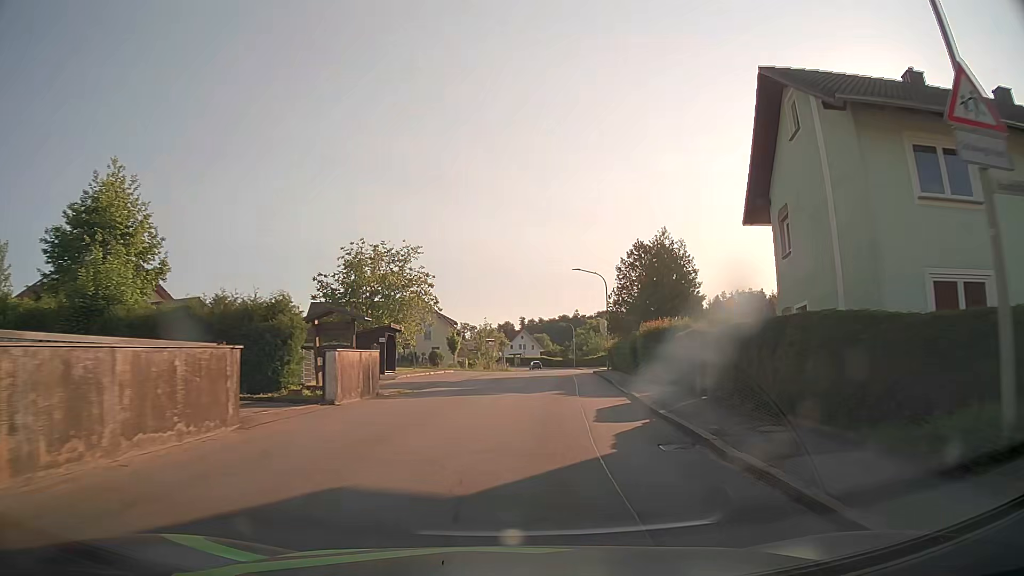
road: tertiary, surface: asphalt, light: Day
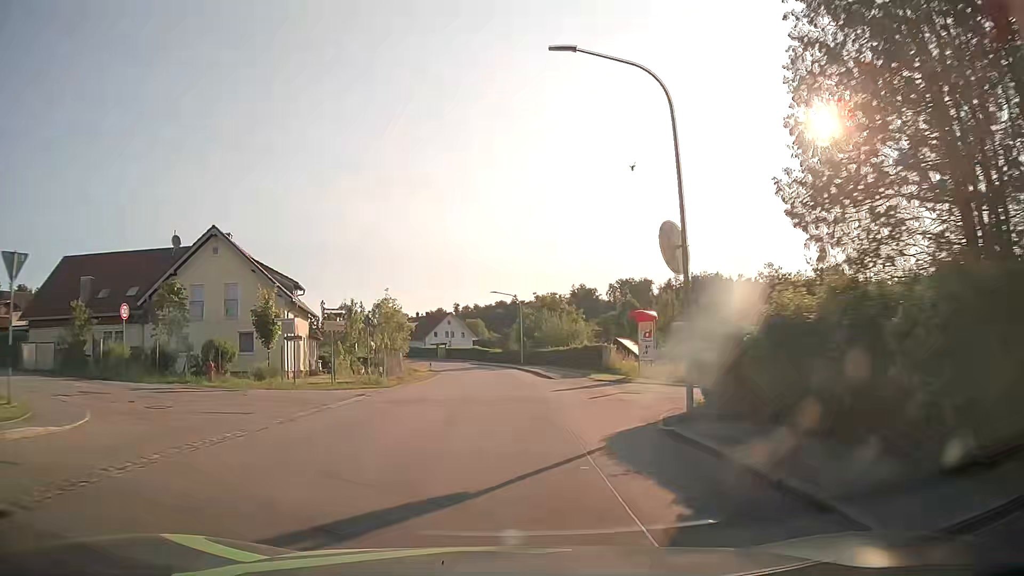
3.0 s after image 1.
(+3.0, +38.7) m; +6°
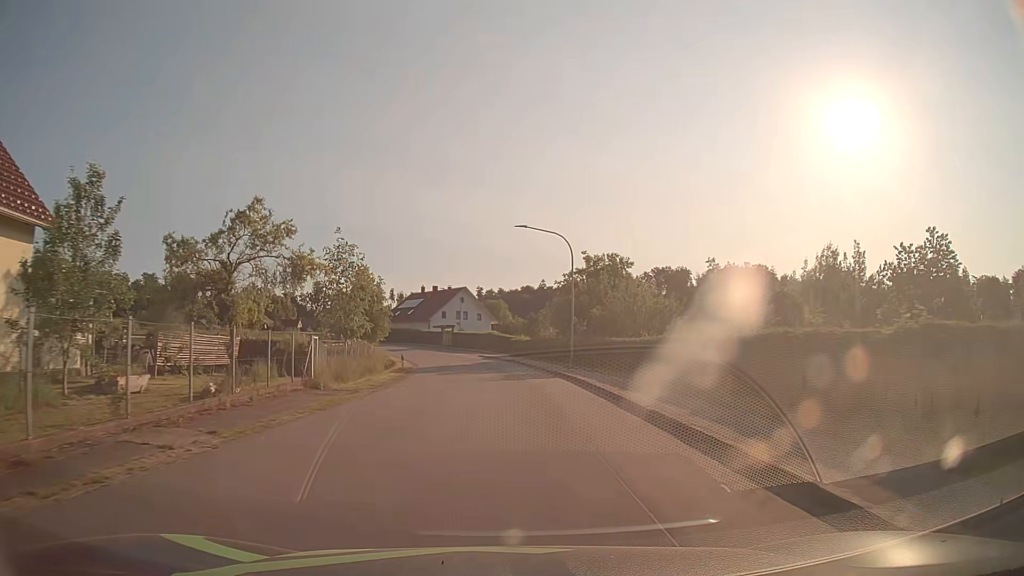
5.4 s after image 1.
(-0.4, +31.0) m; -2°
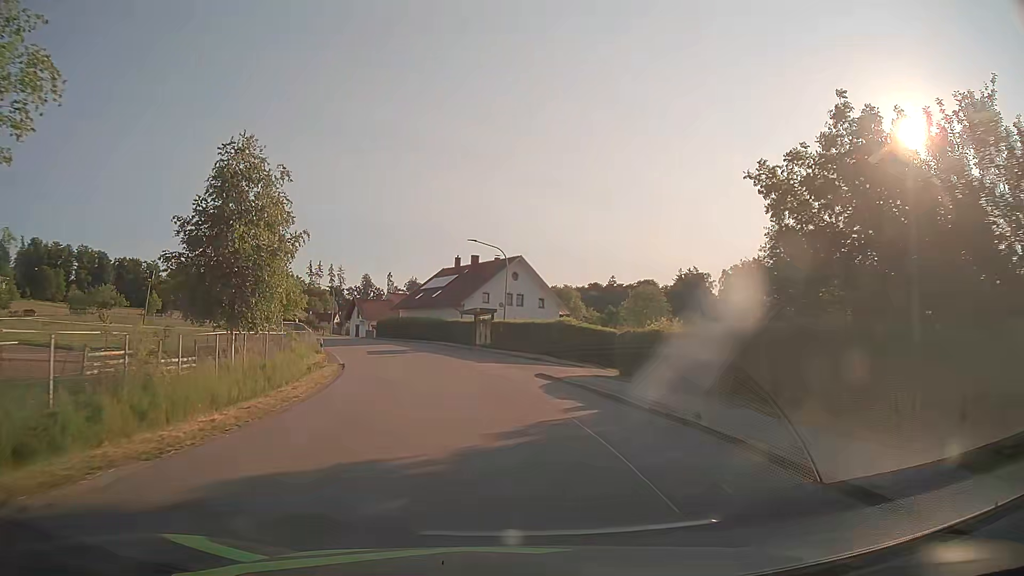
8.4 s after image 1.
(-1.1, +38.6) m; -5°
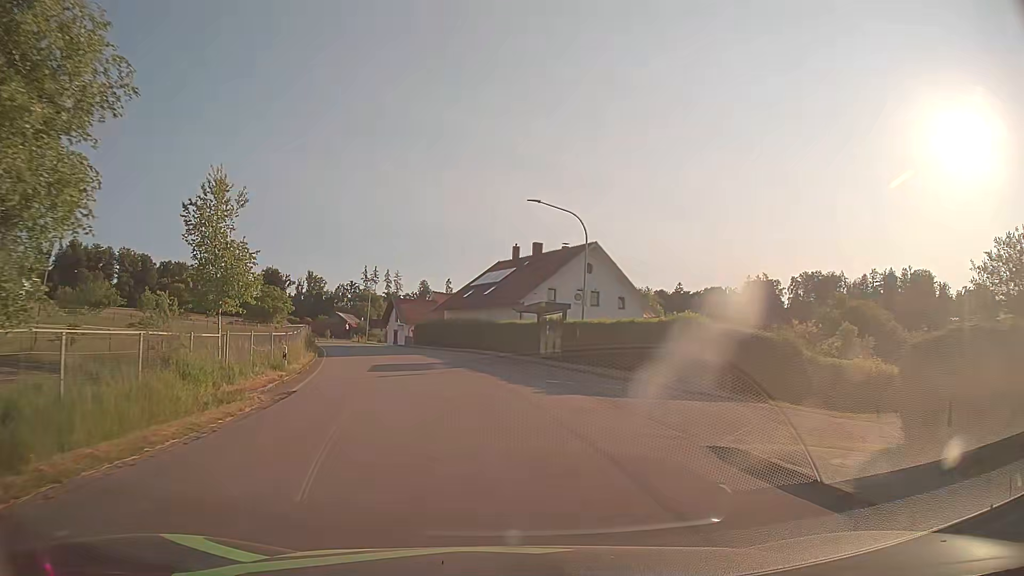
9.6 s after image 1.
(-0.7, +15.2) m; -5°
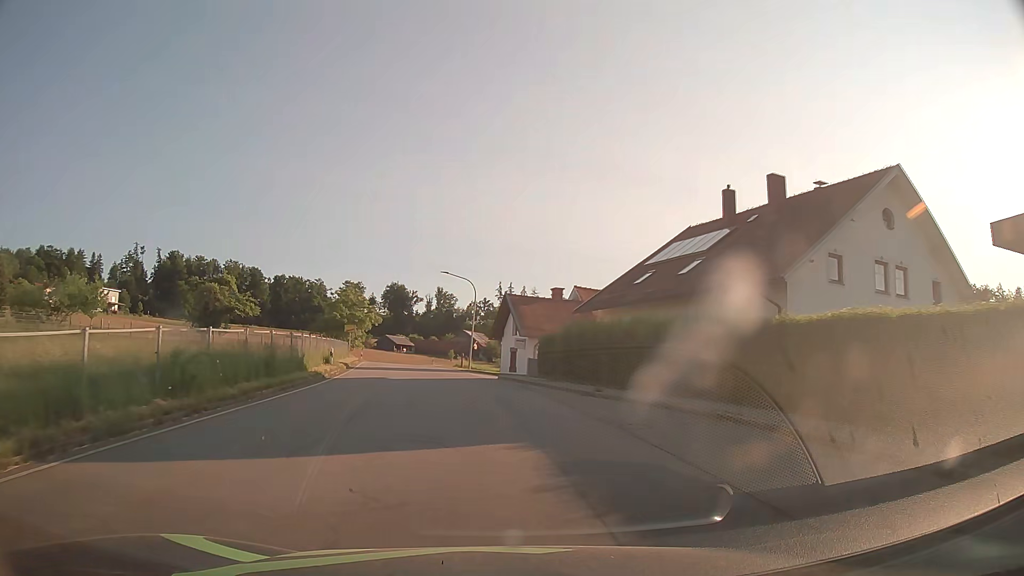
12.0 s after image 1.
(-3.1, +29.9) m; -11°
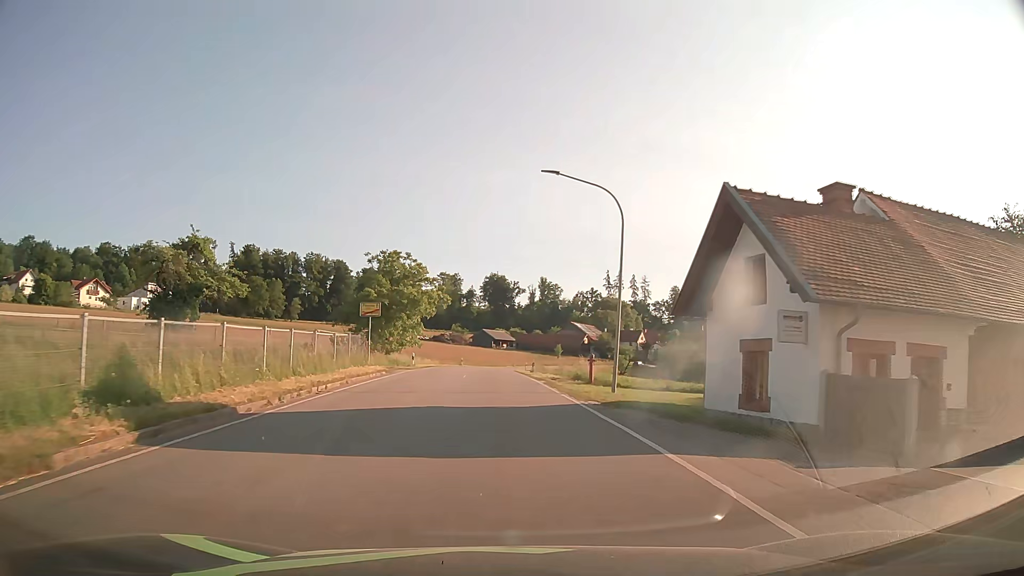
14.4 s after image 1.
(-2.8, +29.9) m; -9°
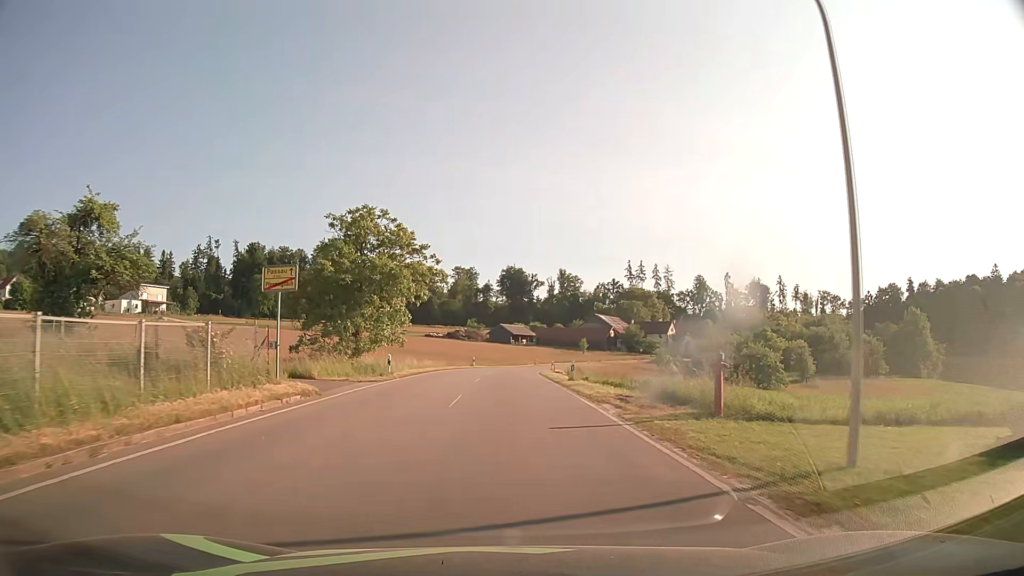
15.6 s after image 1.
(-0.3, +15.3) m; -2°
(0, +10) (0, +20) (0, +30) (0, +40) (0, +50) (+1, +60) (+2, +70) (+4, +80) (+6, +89) (+9, +99) m
